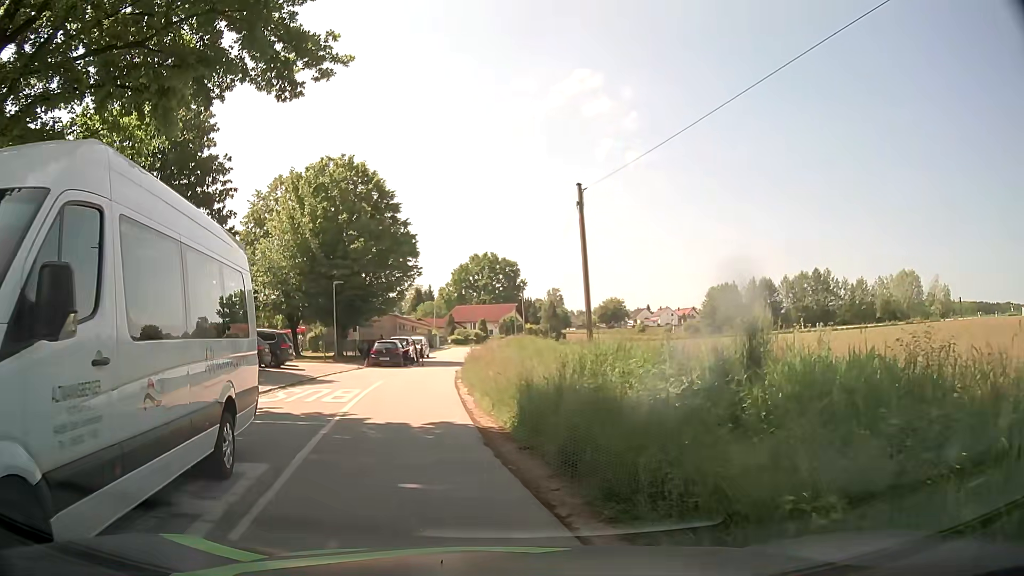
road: residential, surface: asphalt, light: Day
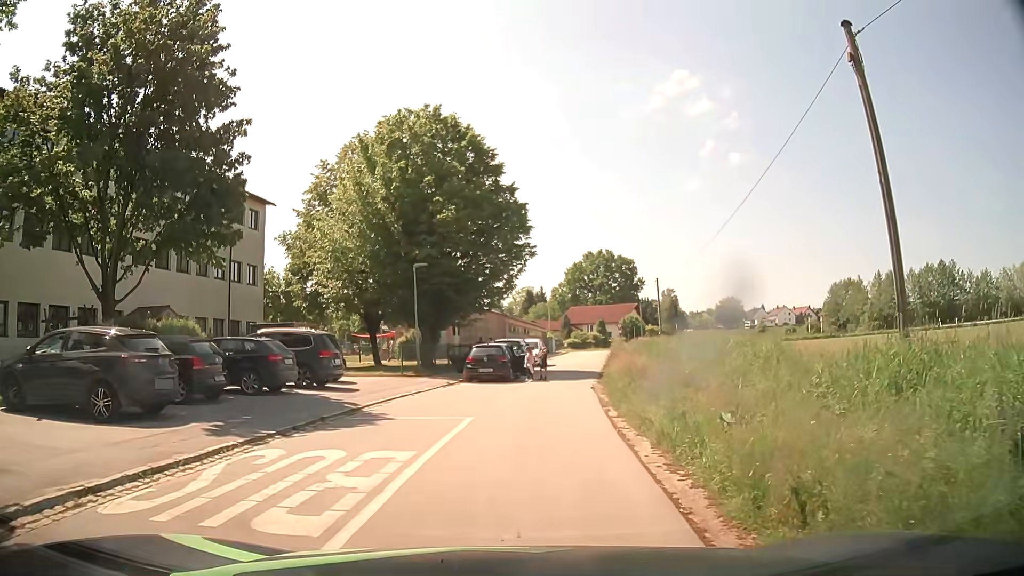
(-1.2, +10.9) m; -8°
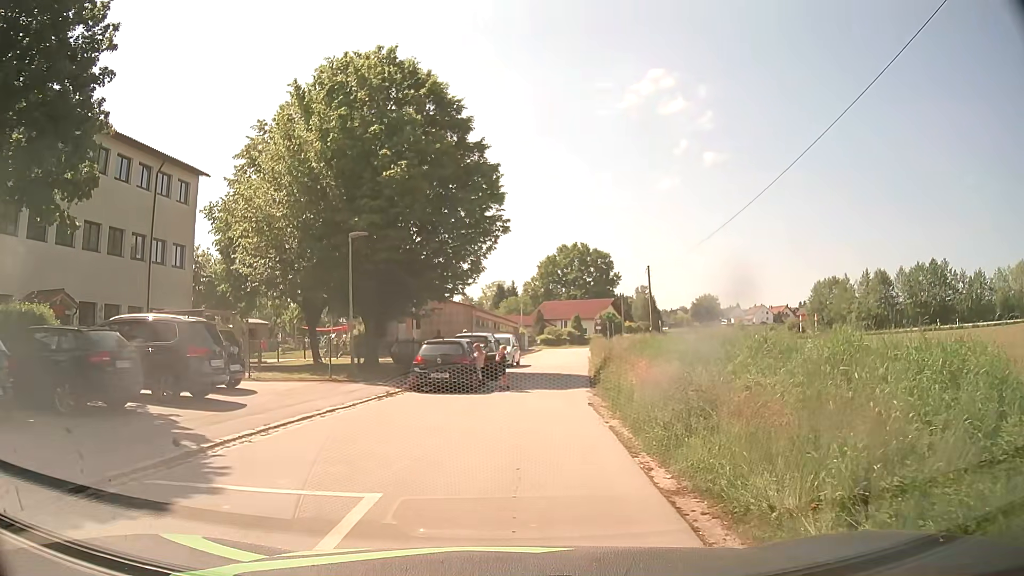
(+0.1, +6.7) m; +3°
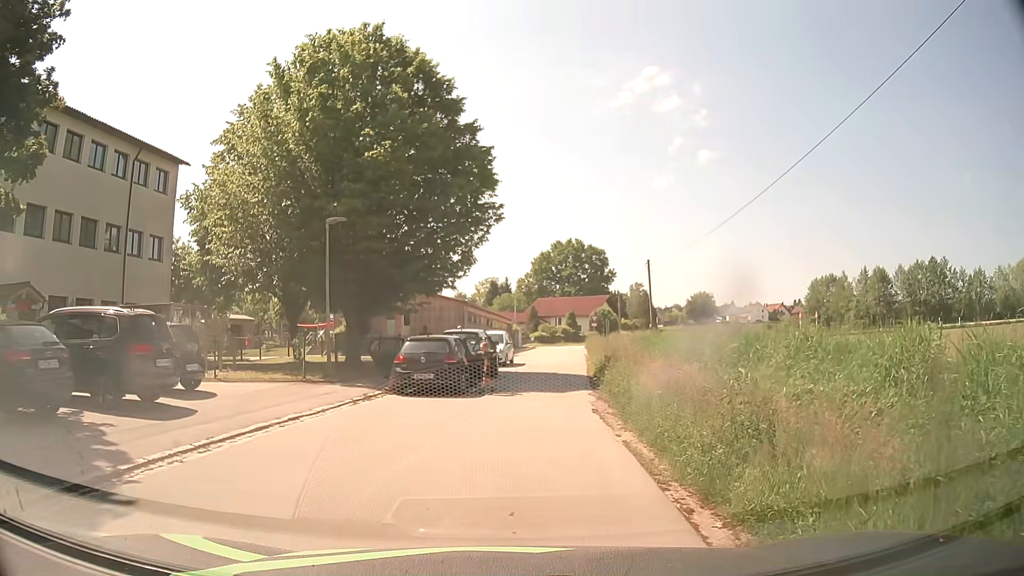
(0.0, +2.0) m; -1°
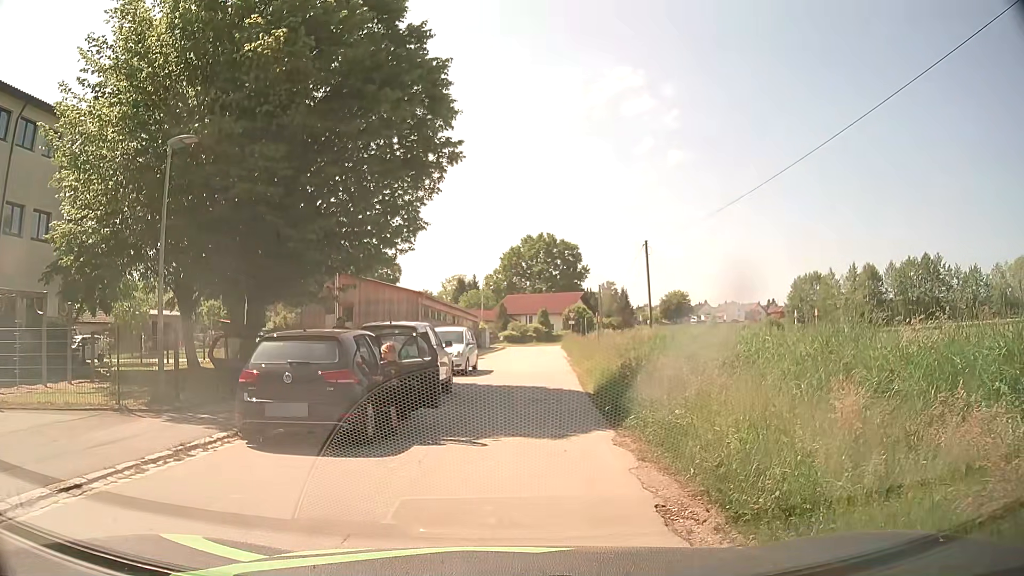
(+0.2, +8.0) m; +3°
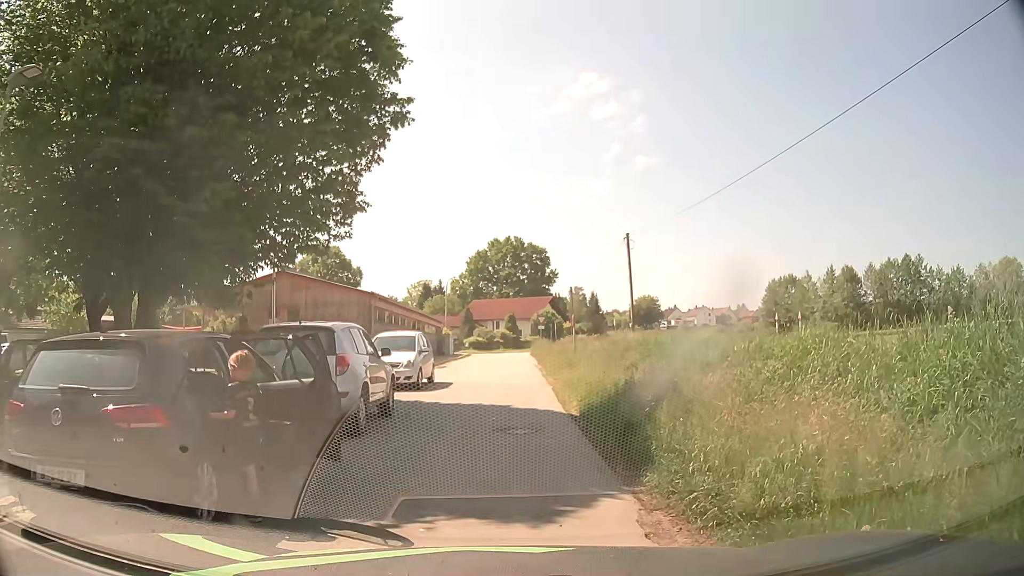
(+0.1, +4.0) m; +3°
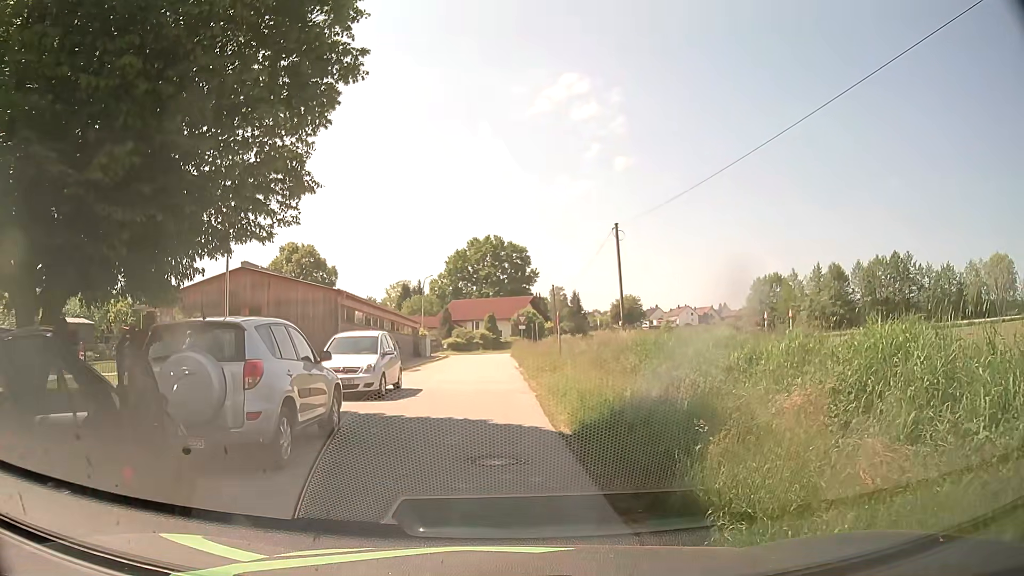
(0.0, +2.6) m; +1°
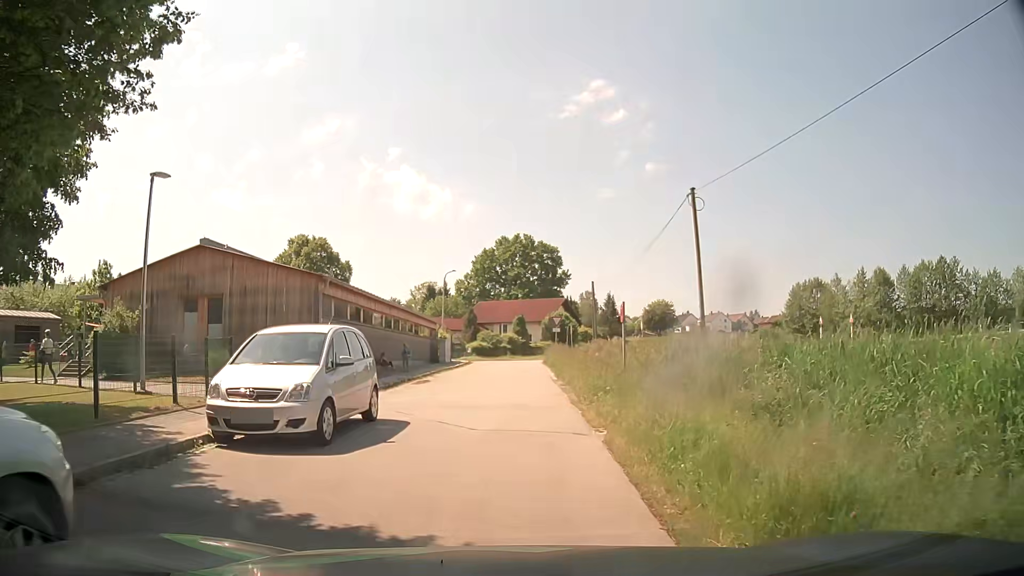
(-0.2, +7.6) m; -4°
